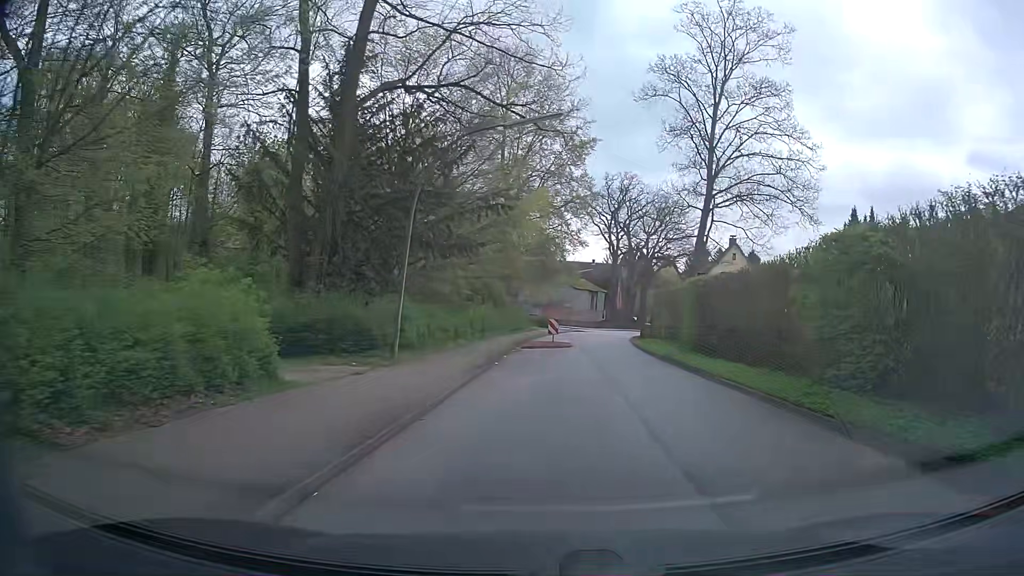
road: tertiary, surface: asphalt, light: Day
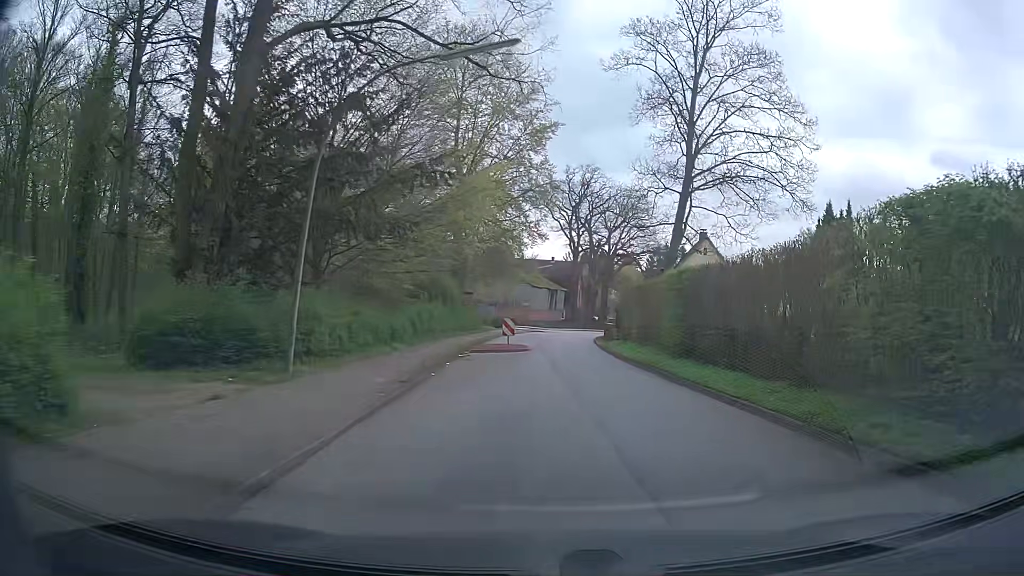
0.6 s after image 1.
(+0.2, +4.4) m; +4°
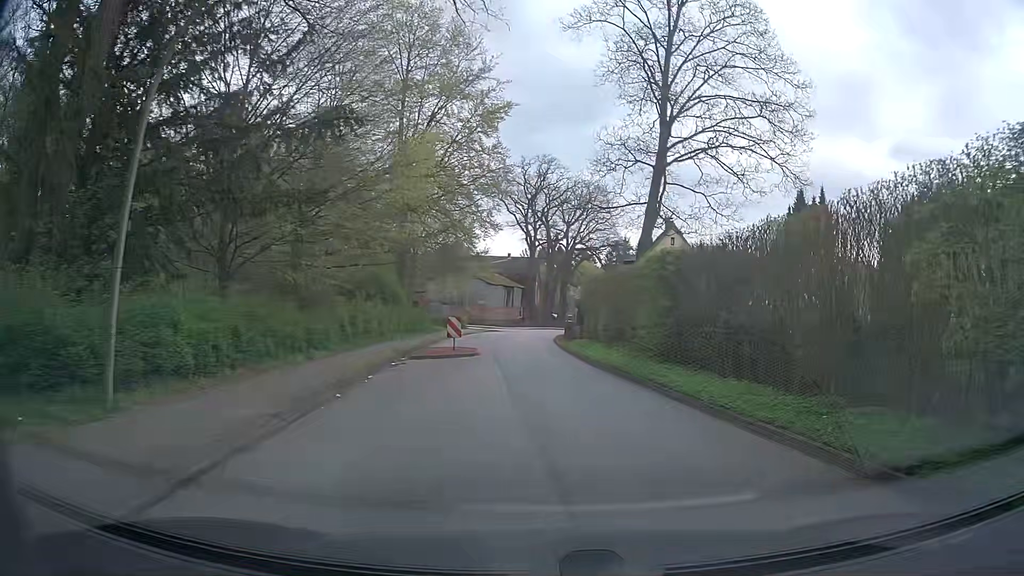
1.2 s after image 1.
(+0.2, +4.4) m; +4°
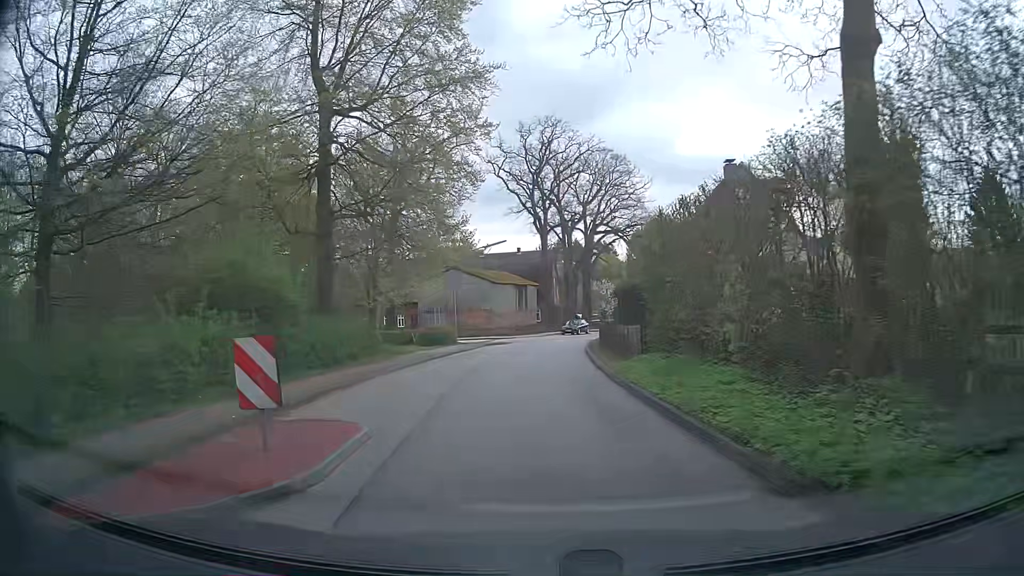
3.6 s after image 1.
(+0.1, +17.9) m; 0°
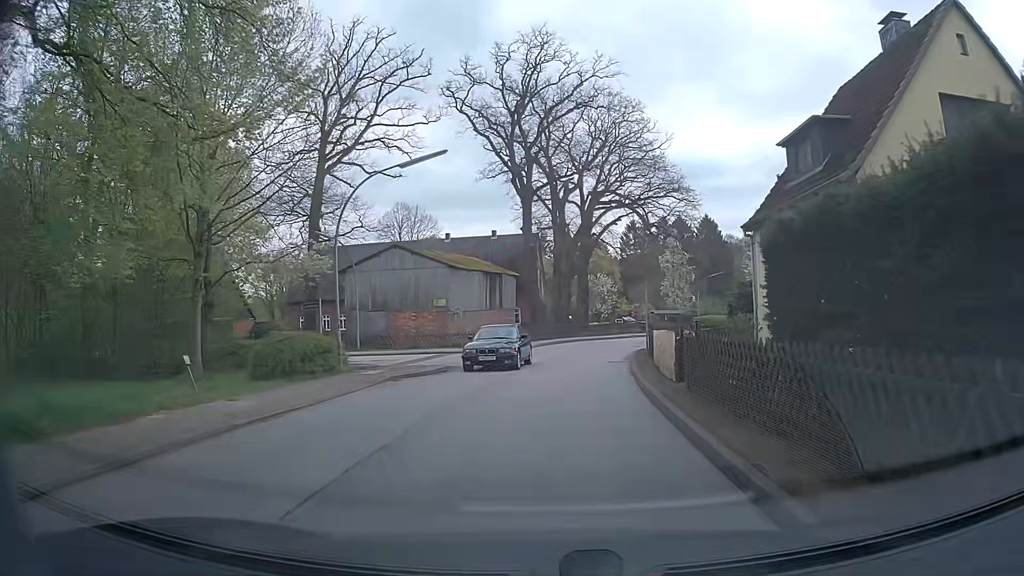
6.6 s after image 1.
(-0.7, +22.3) m; -1°
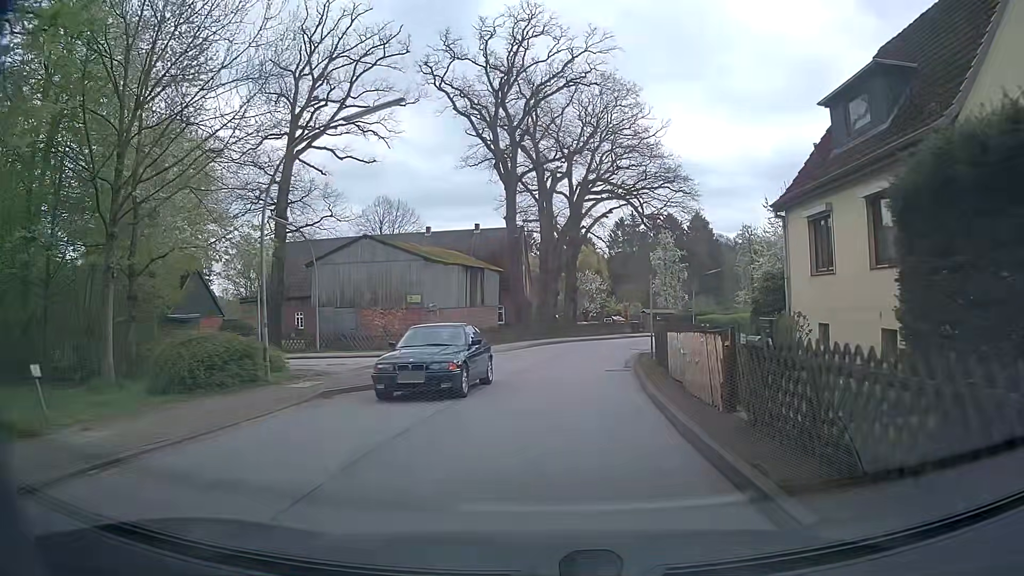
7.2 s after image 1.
(+0.1, +4.5) m; +2°
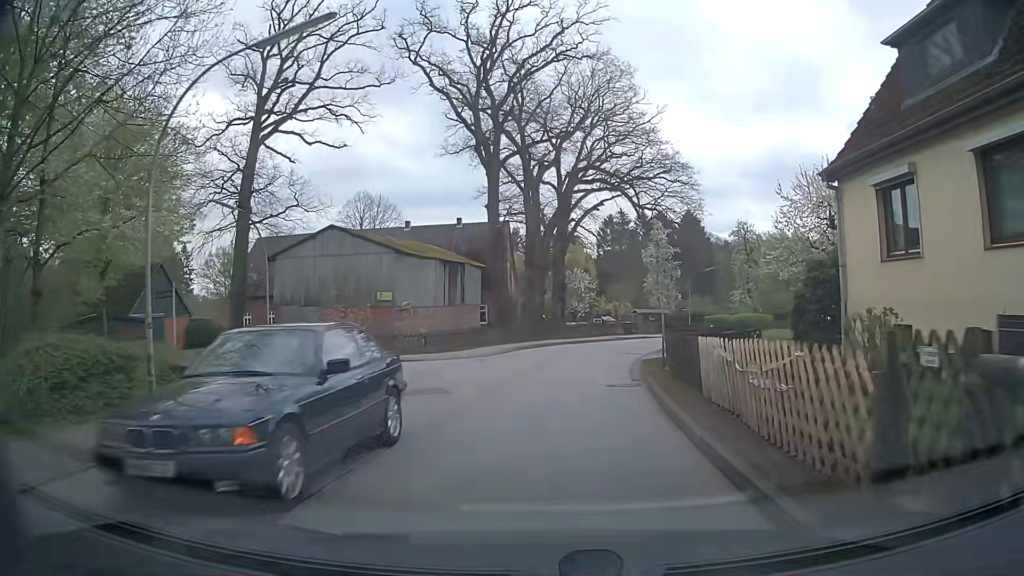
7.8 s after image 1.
(+0.1, +4.5) m; +2°
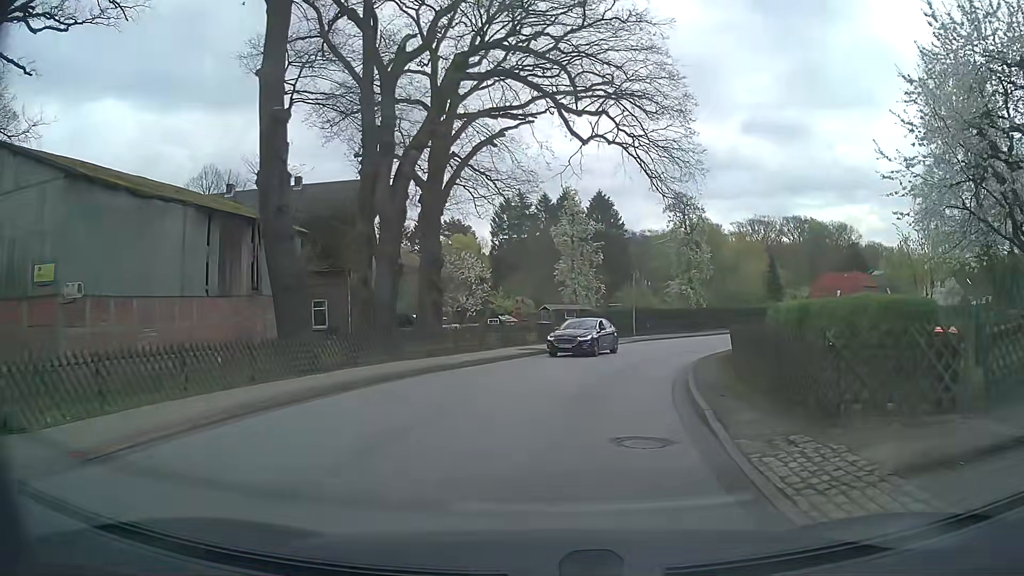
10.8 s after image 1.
(+1.3, +22.5) m; +9°
(0, +10) (+2, +20) (+5, +29) (+10, +38) (+15, +46) (+22, +54) (+30, +60) (+38, +66) (+47, +71) (+55, +76) m
